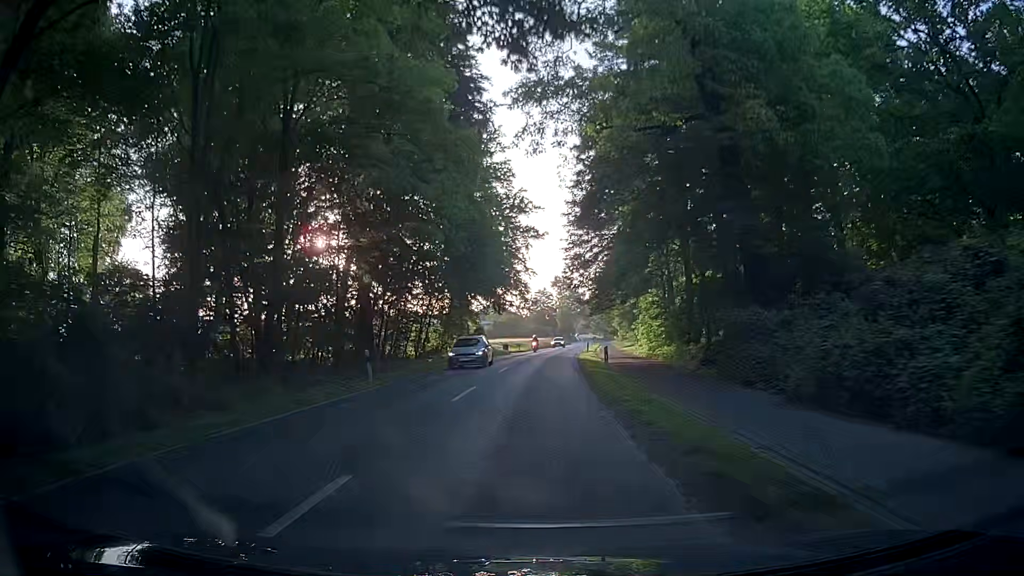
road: secondary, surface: asphalt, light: Day
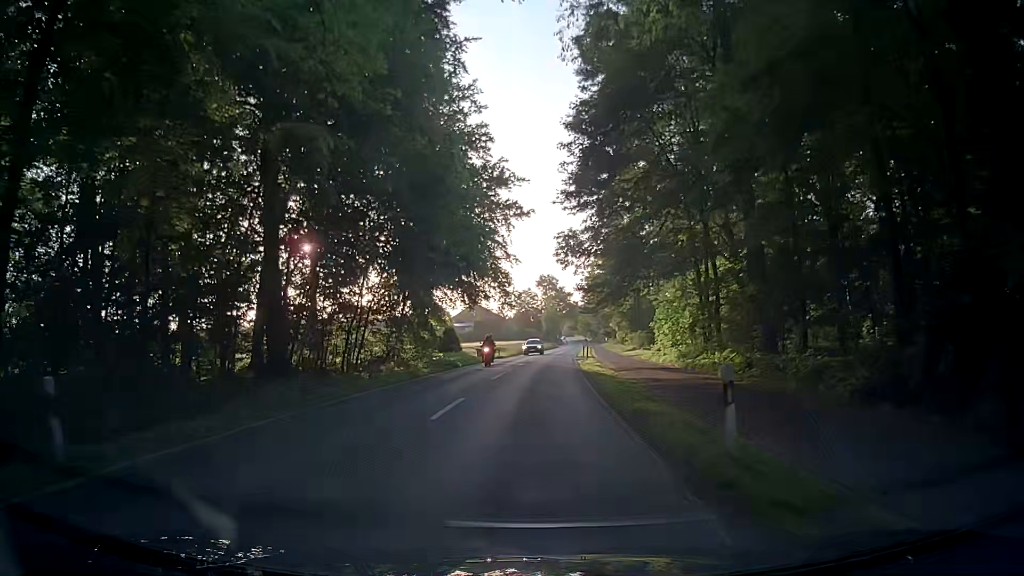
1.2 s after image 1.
(0.0, +15.3) m; -1°
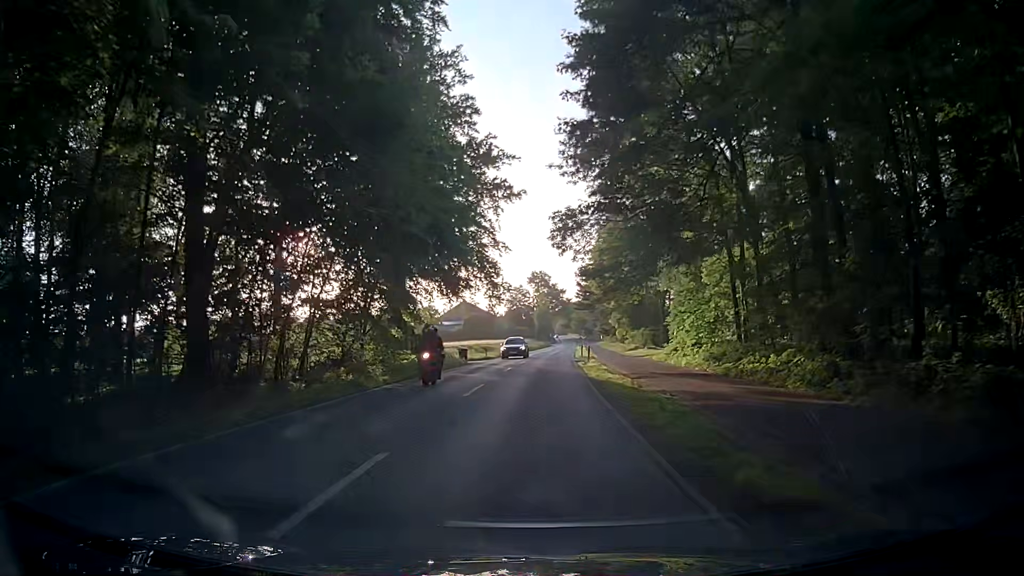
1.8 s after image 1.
(+0.1, +7.7) m; +2°
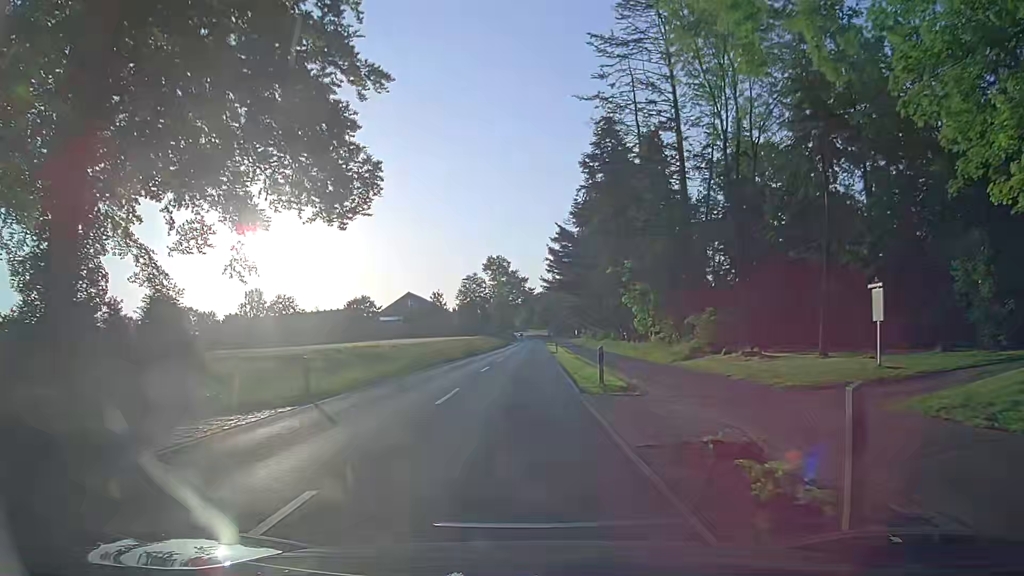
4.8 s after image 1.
(+1.4, +38.3) m; +4°
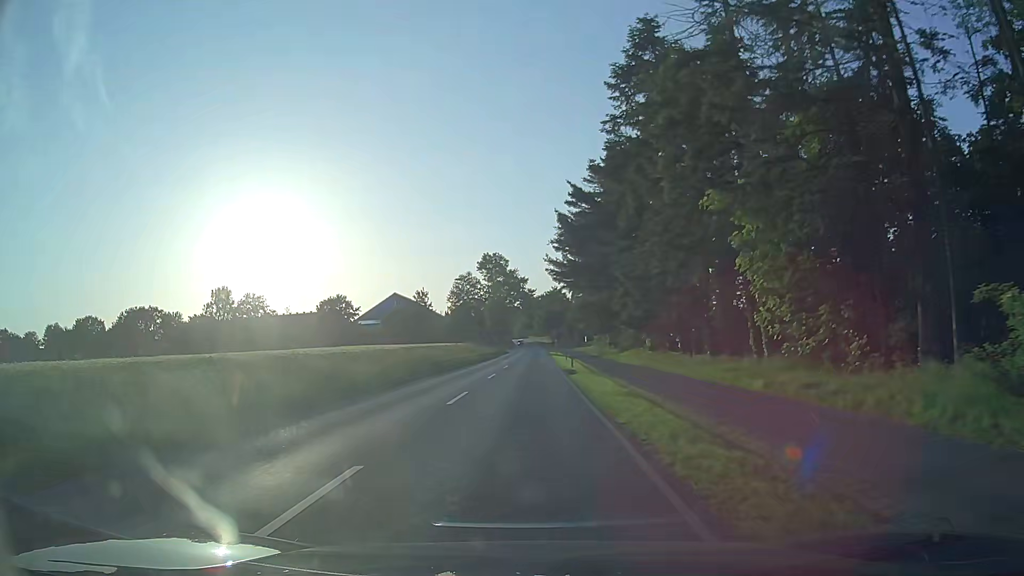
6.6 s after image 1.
(-0.2, +23.0) m; -1°
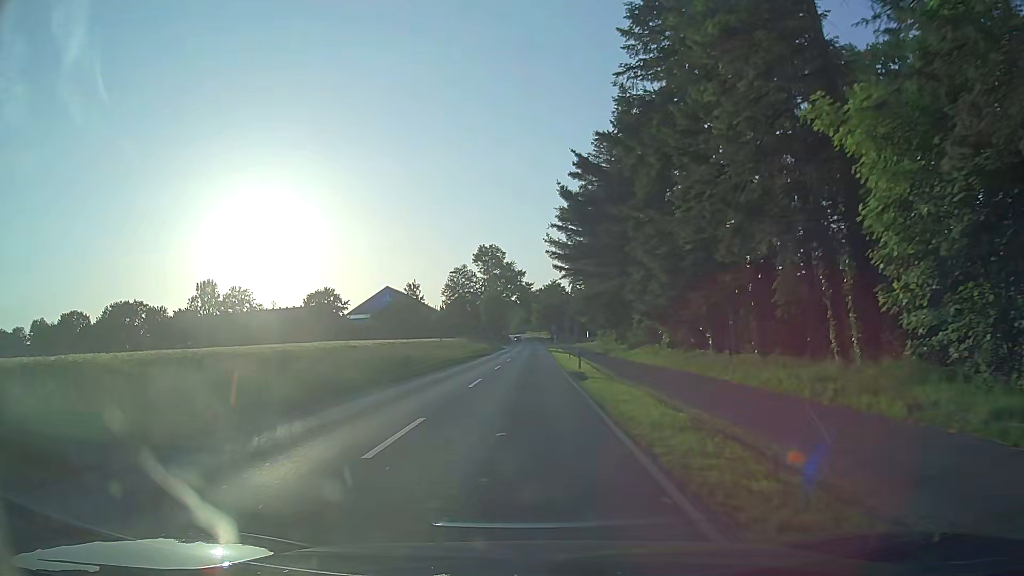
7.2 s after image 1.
(0.0, +7.6) m; 0°
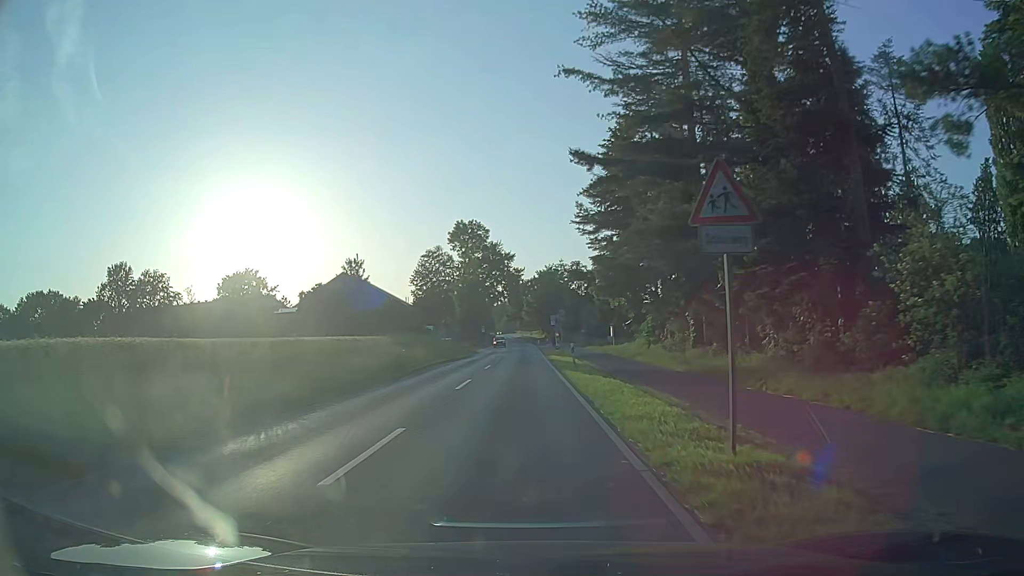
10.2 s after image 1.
(+0.6, +38.3) m; +1°
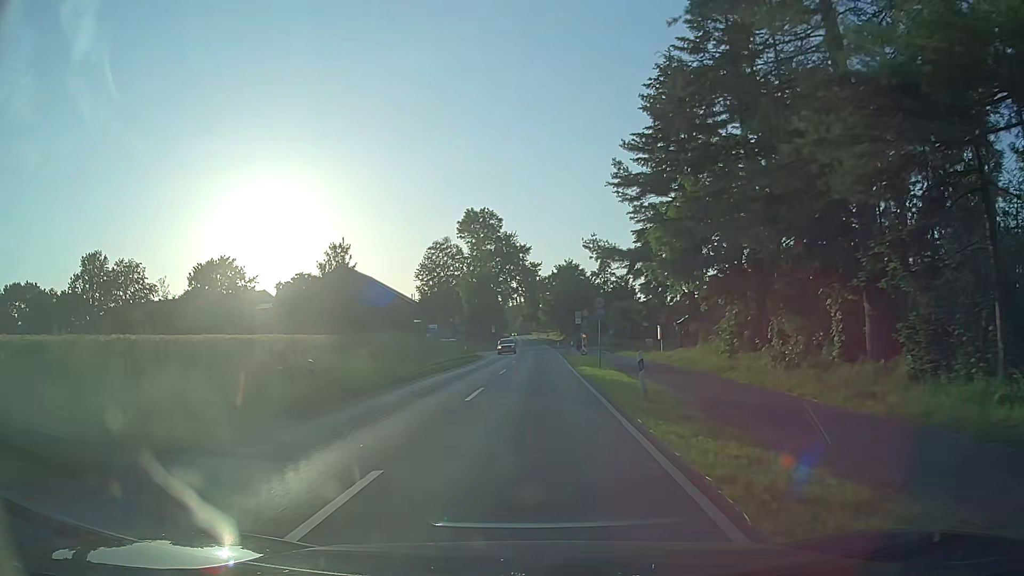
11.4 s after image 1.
(-0.1, +15.3) m; -1°
(0, +10) (0, +20) (0, +30) (0, +40) (0, +50) (+1, +60) (+1, +70) (+1, +80) (+1, +90) (+1, +100) m
